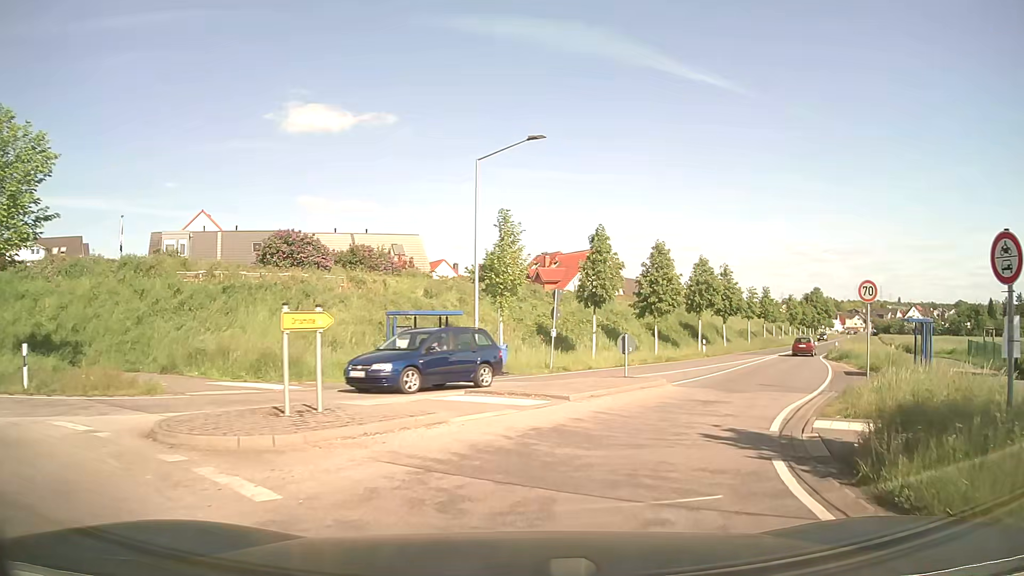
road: unclassified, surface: asphalt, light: Day
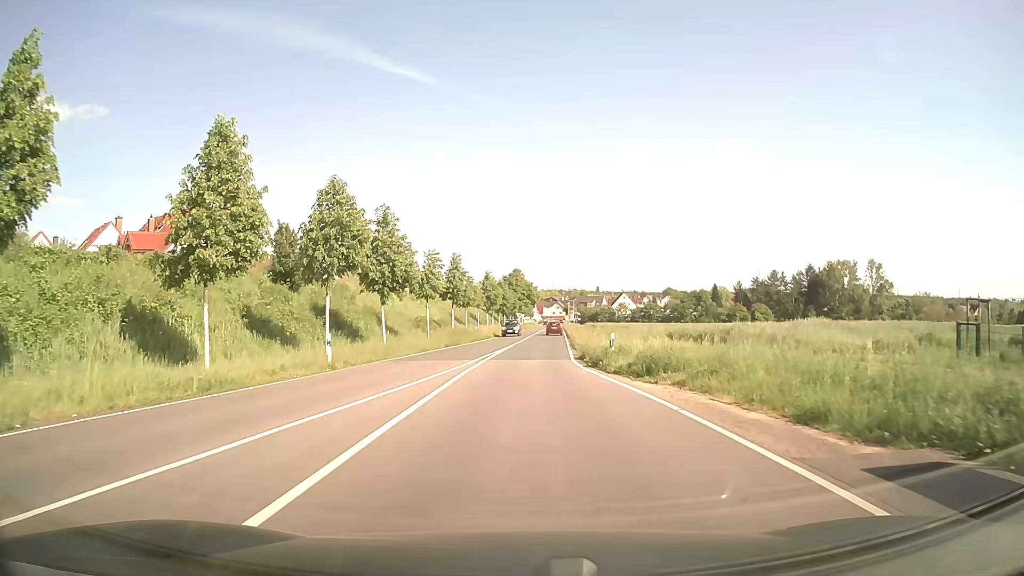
(+8.5, +24.1) m; +27°
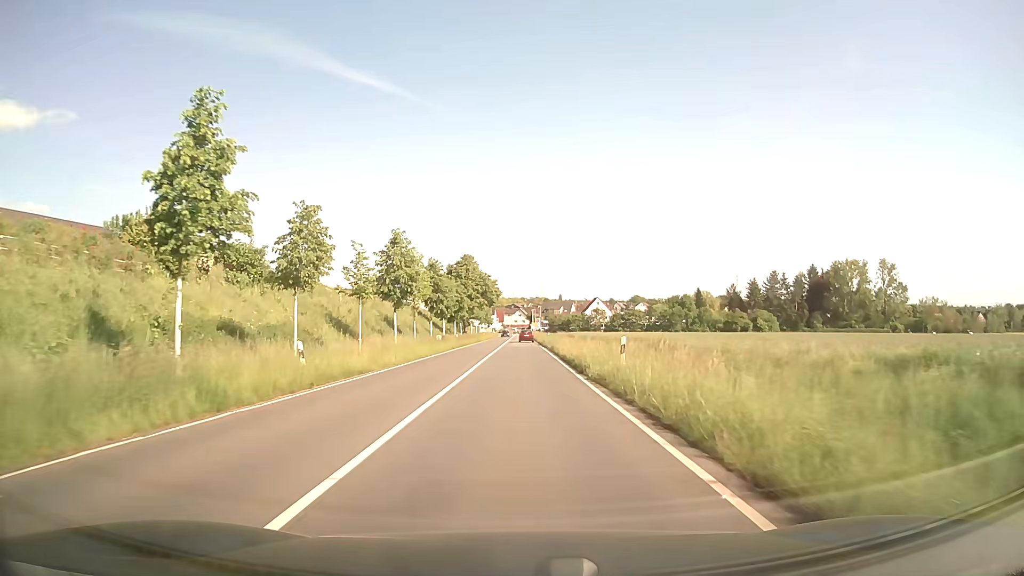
(+1.2, +41.1) m; +3°
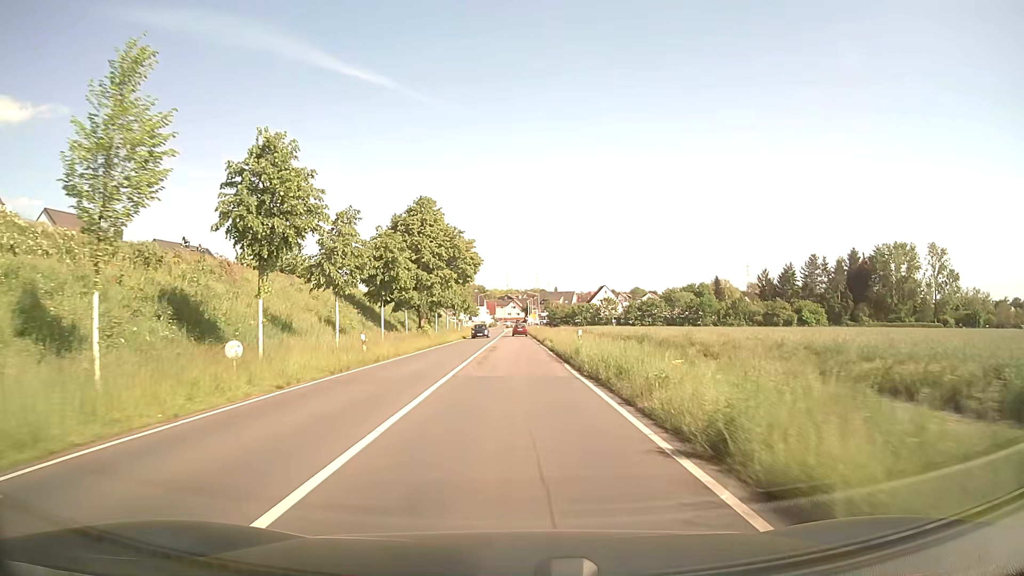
(+0.2, +37.9) m; 0°
(0, +10) (0, +20) (0, +30) (0, +40) (0, +50) (0, +60) (0, +70) (0, +80) (0, +90) (0, +100) m
